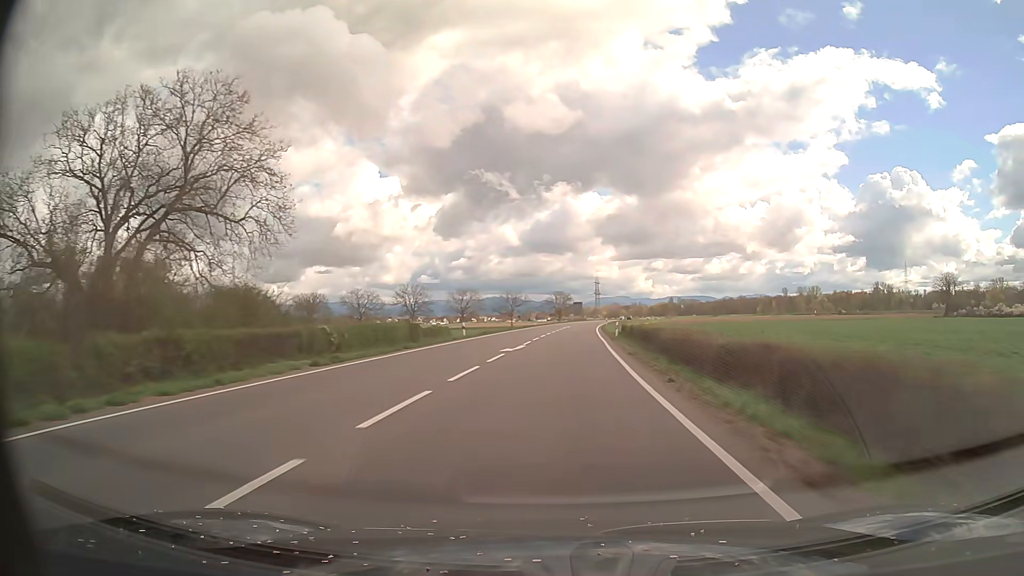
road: secondary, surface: asphalt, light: Day
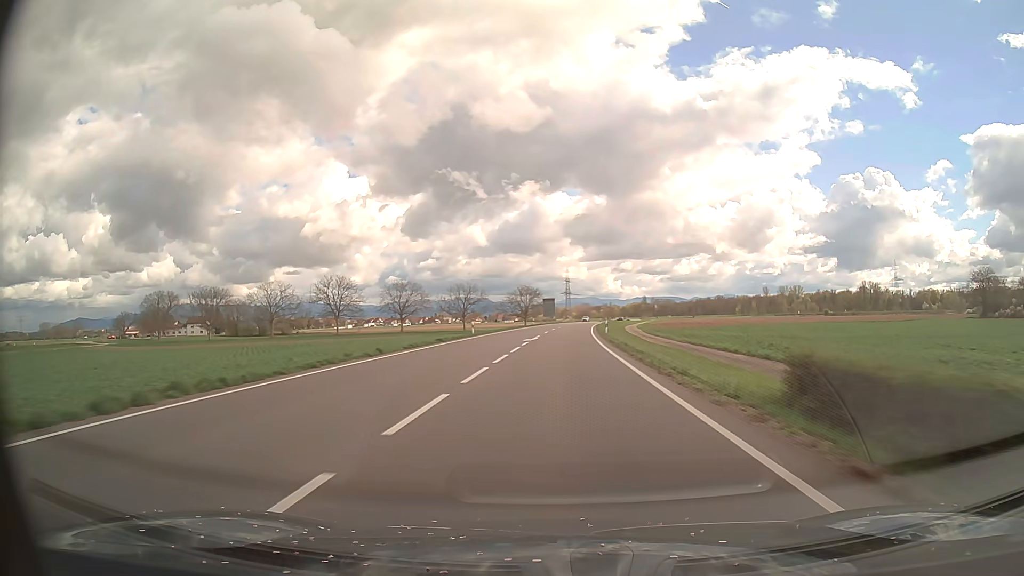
(+1.0, +42.4) m; +3°
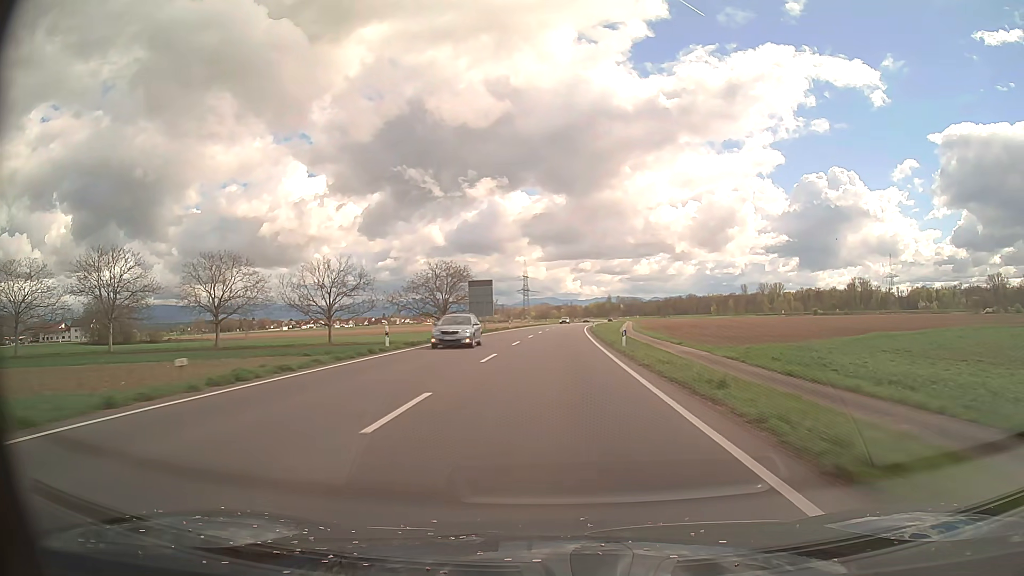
(+2.3, +71.2) m; +4°
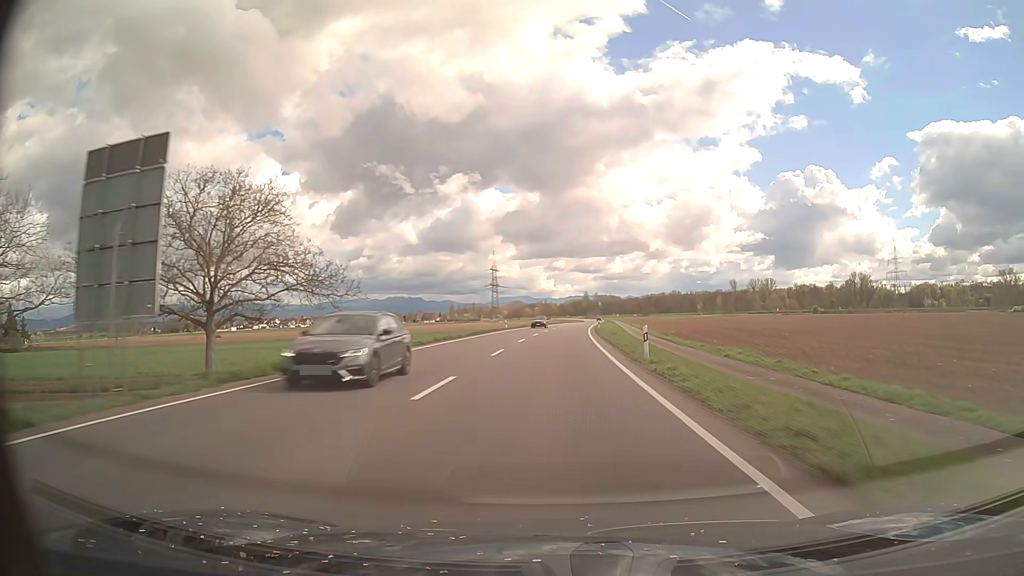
(+1.0, +56.9) m; +2°
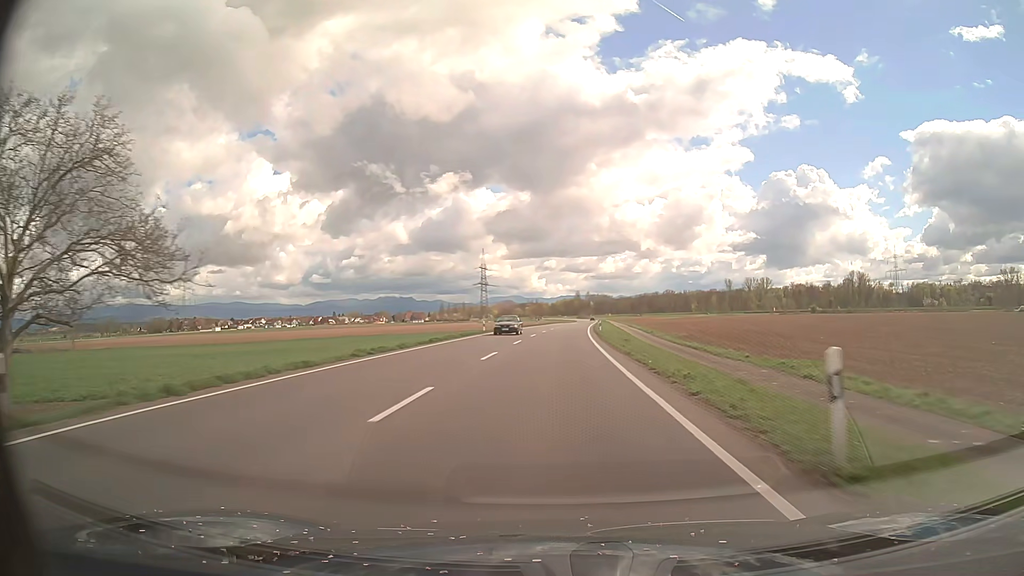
(+0.1, +14.2) m; +1°
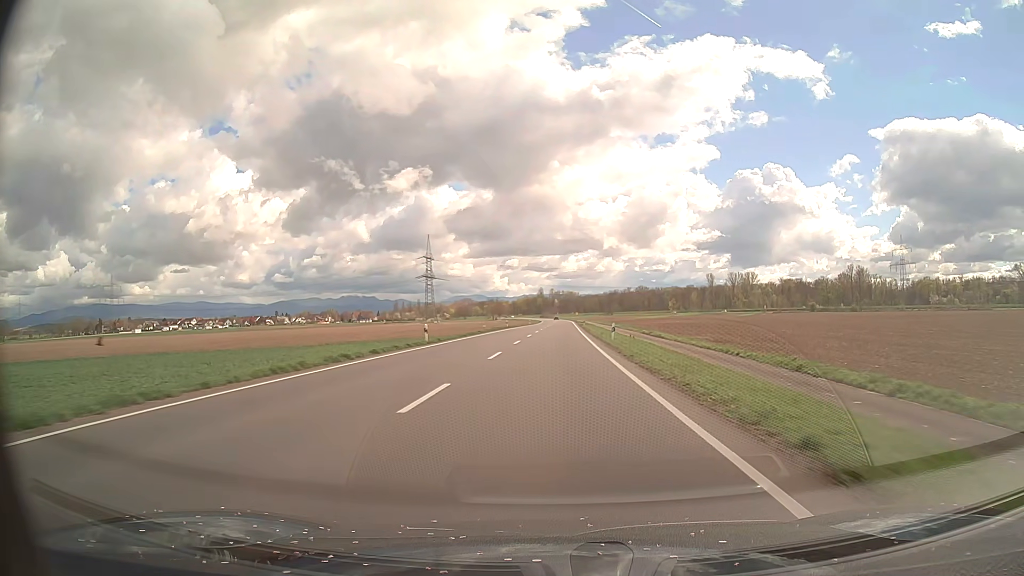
(+2.0, +71.0) m; +3°
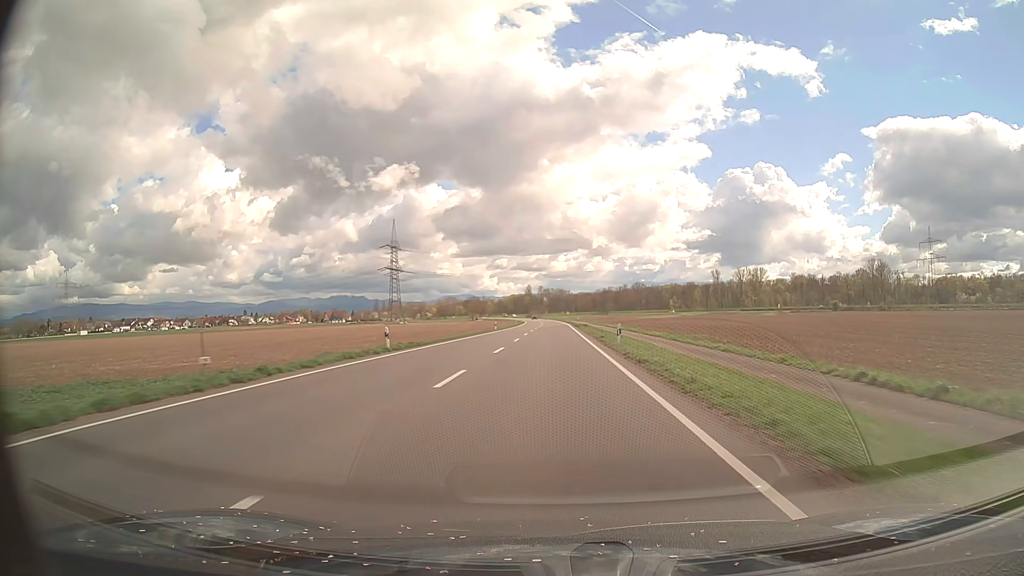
(+0.7, +56.7) m; +1°
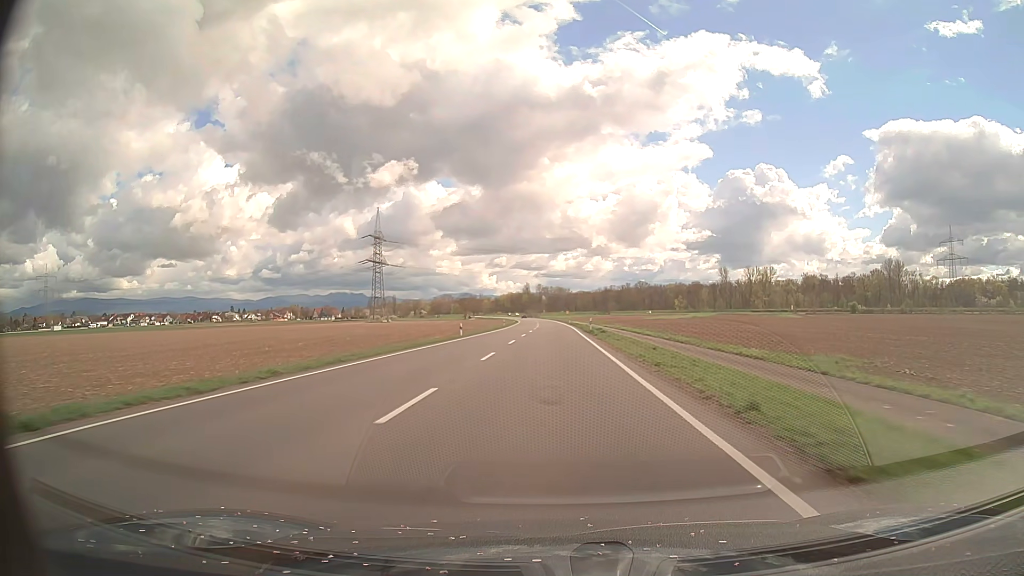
(0.0, +28.3) m; 0°
(0, +10) (0, +20) (0, +30) (0, +40) (0, +50) (0, +60) (0, +70) (0, +80) (0, +90) (0, +100) m
